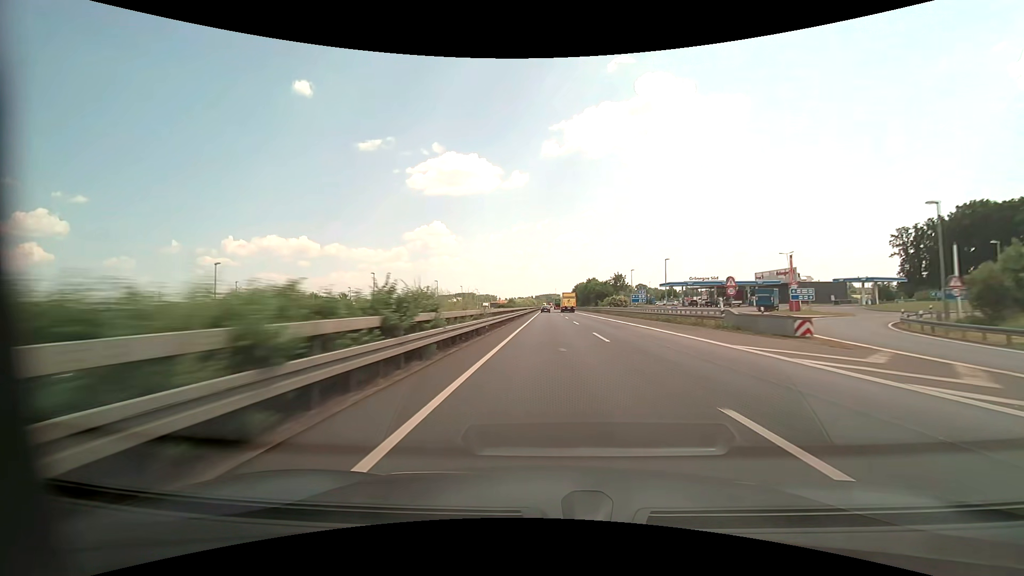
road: motorway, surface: asphalt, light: Day
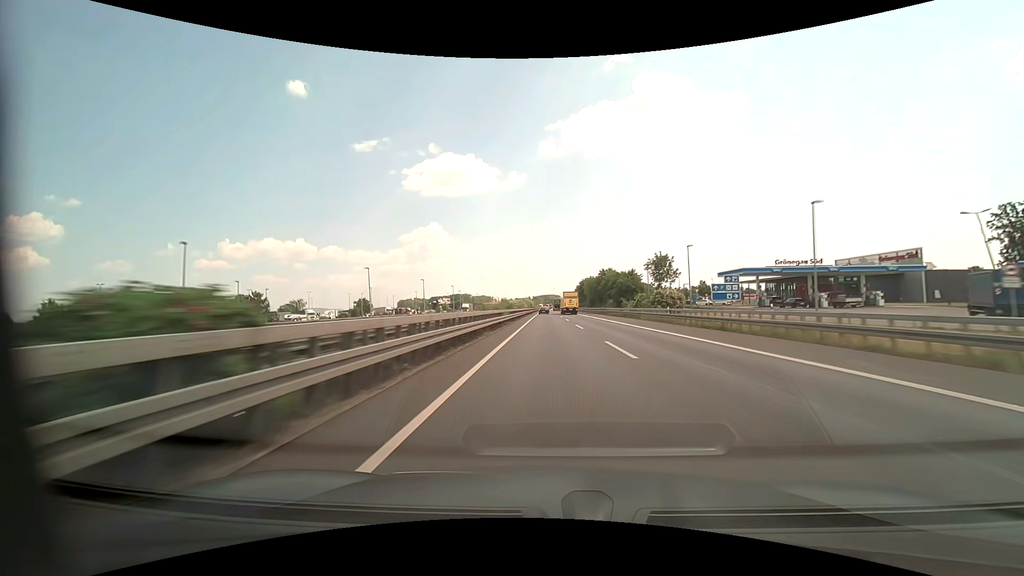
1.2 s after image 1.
(+0.1, +41.5) m; 0°
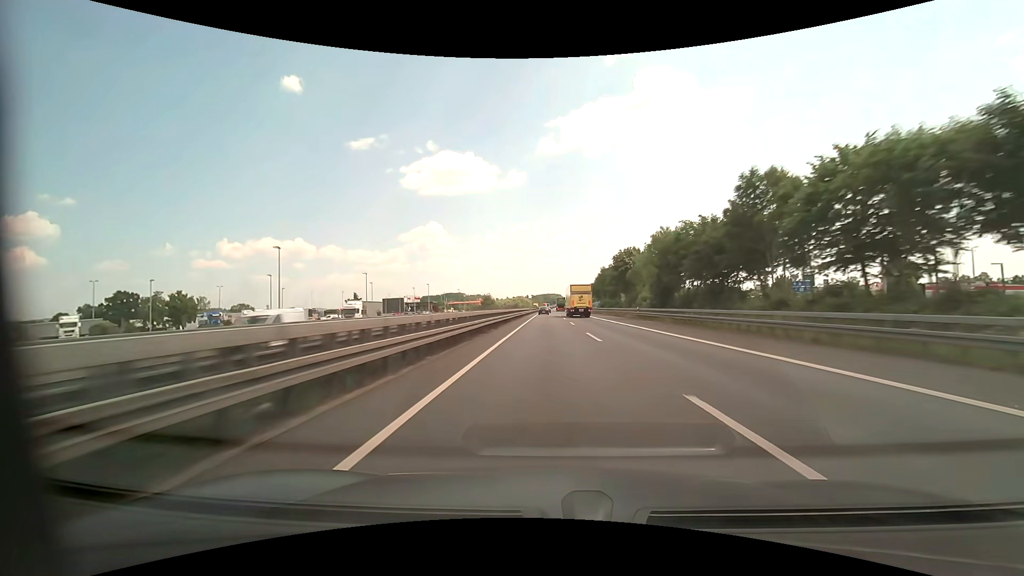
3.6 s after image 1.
(+0.3, +83.3) m; 0°
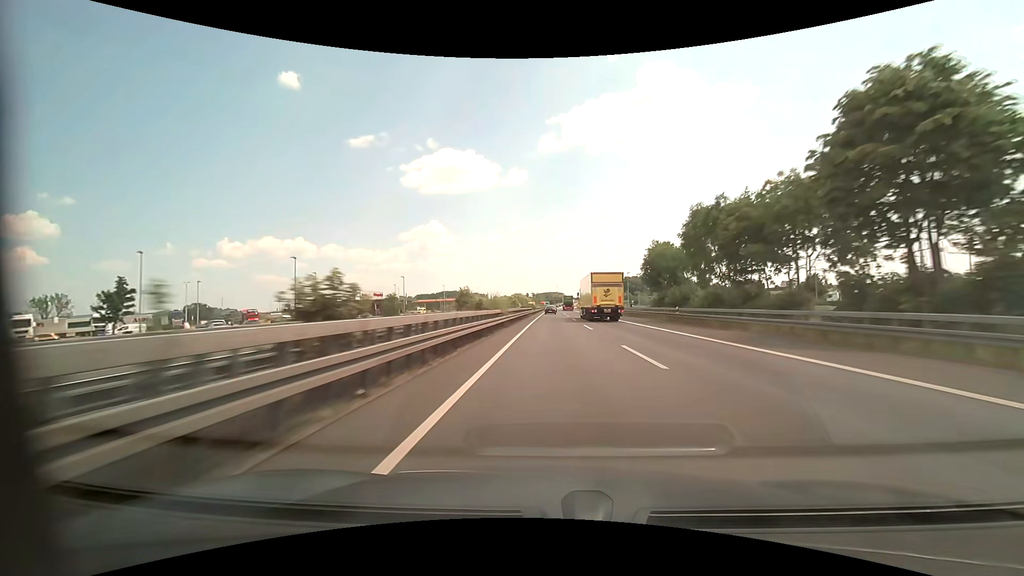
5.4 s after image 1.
(-0.4, +62.5) m; 0°
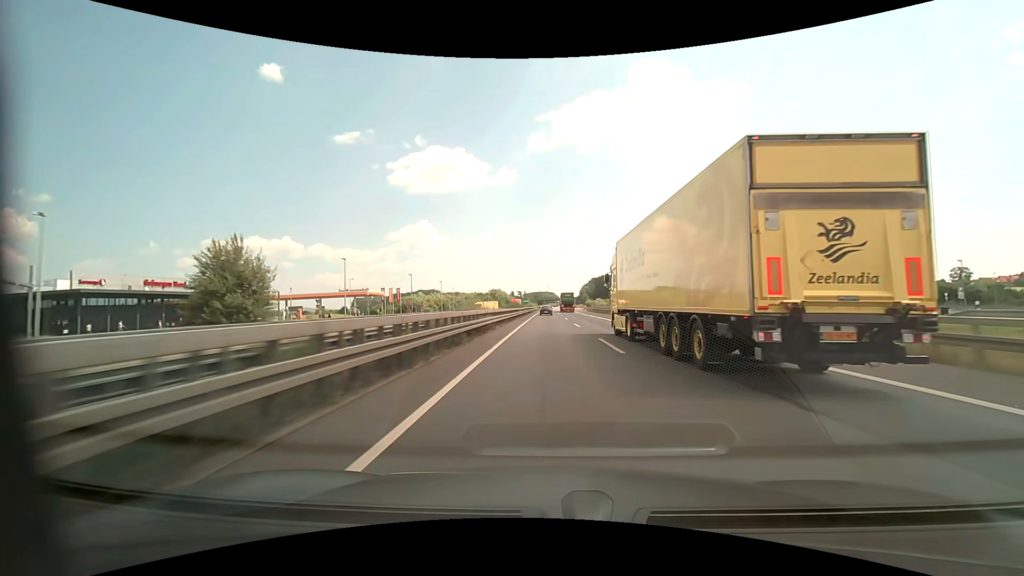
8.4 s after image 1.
(+1.5, +104.1) m; +1°
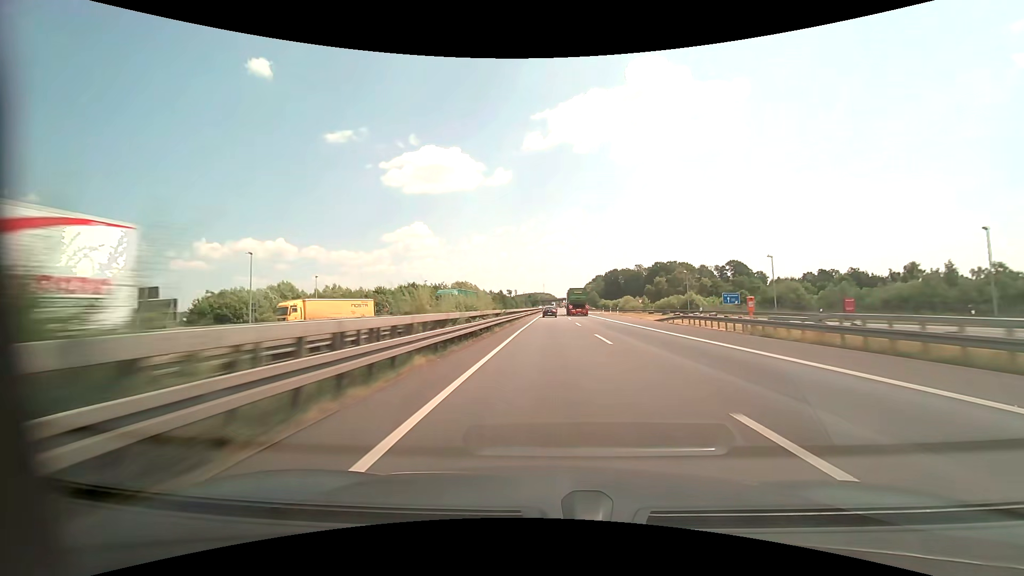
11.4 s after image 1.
(+0.4, +103.8) m; 0°
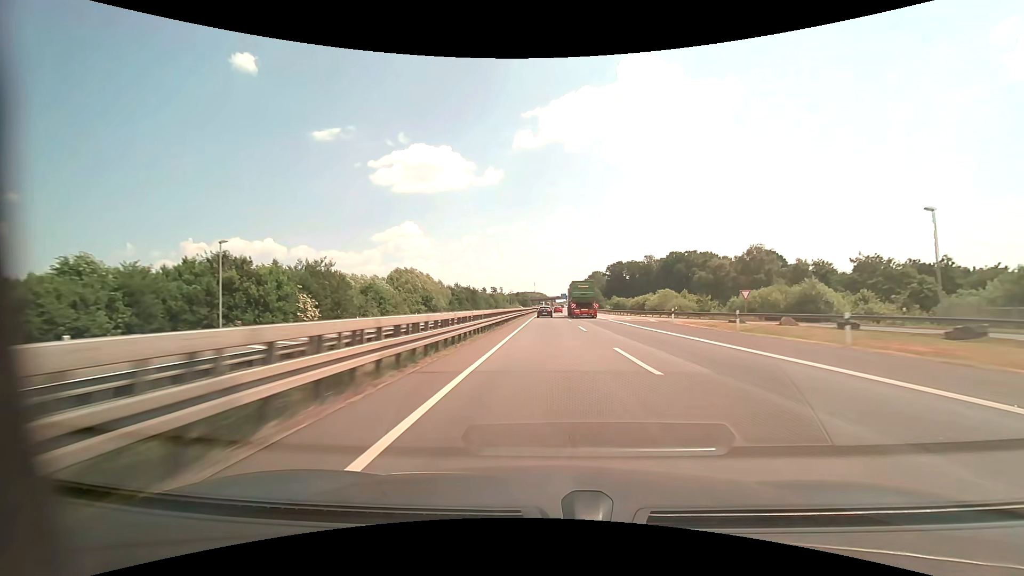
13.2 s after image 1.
(+0.6, +62.1) m; +1°
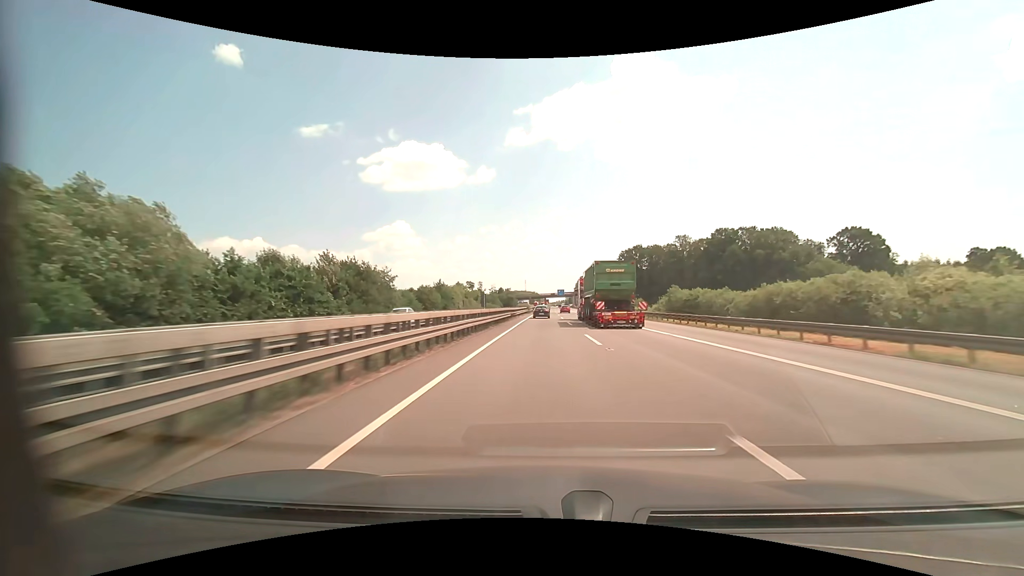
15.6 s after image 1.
(+0.7, +82.7) m; +1°
(0, +10) (0, +20) (0, +30) (0, +40) (0, +50) (0, +60) (0, +70) (0, +80) (0, +90) (0, +100) m
